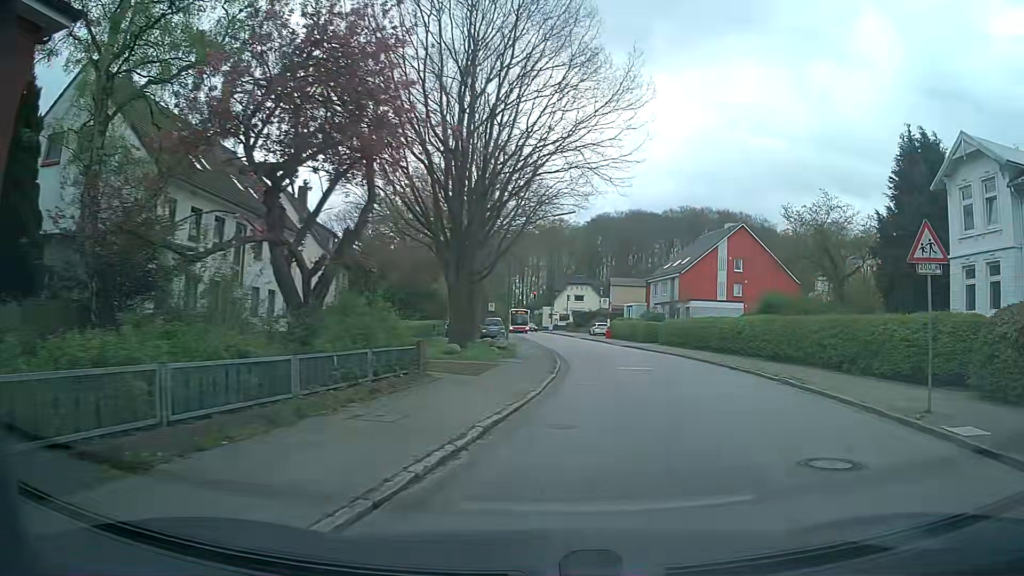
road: tertiary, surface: asphalt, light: Day
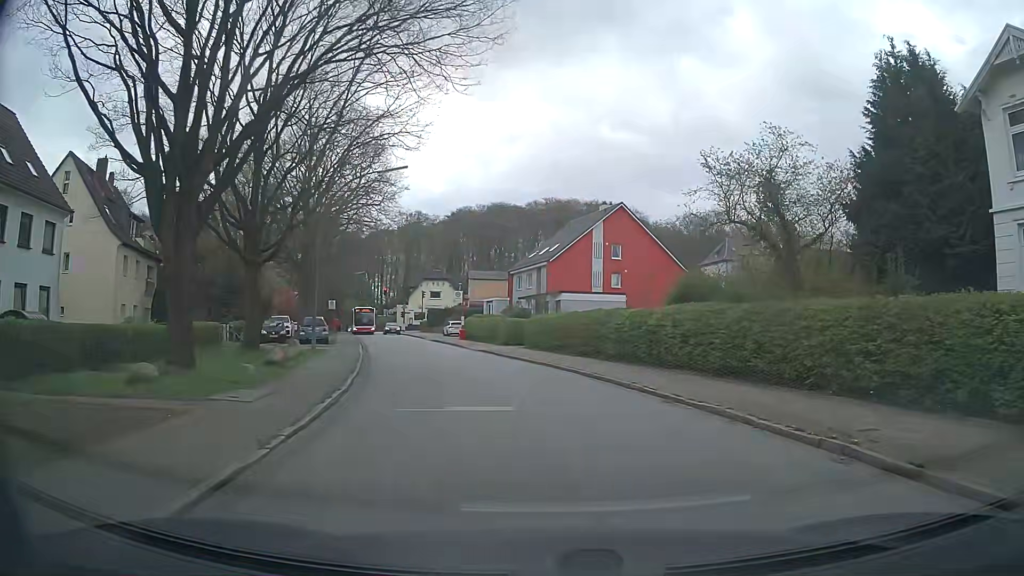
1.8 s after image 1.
(+1.9, +11.2) m; +15°
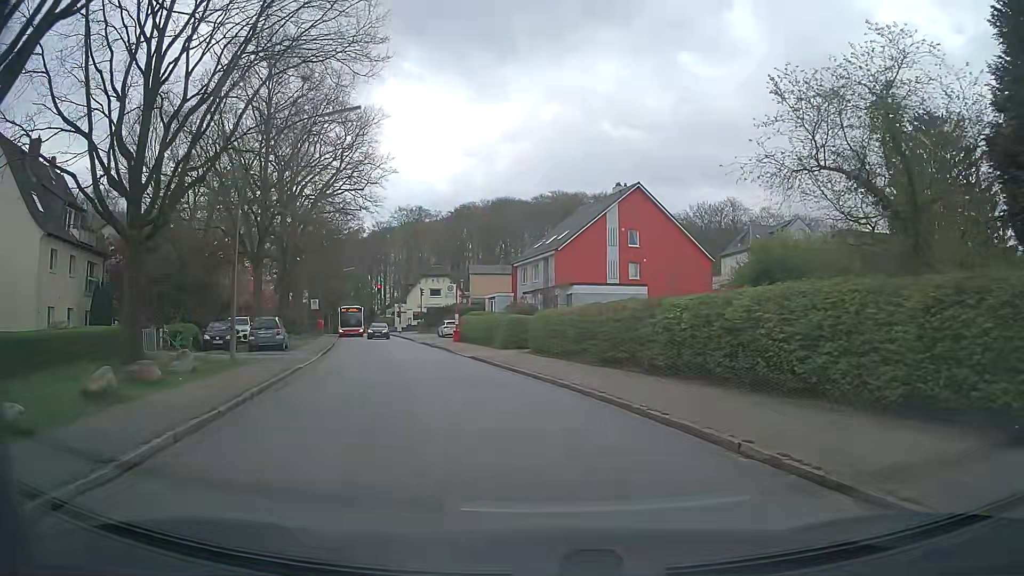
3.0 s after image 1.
(-0.2, +8.3) m; -2°
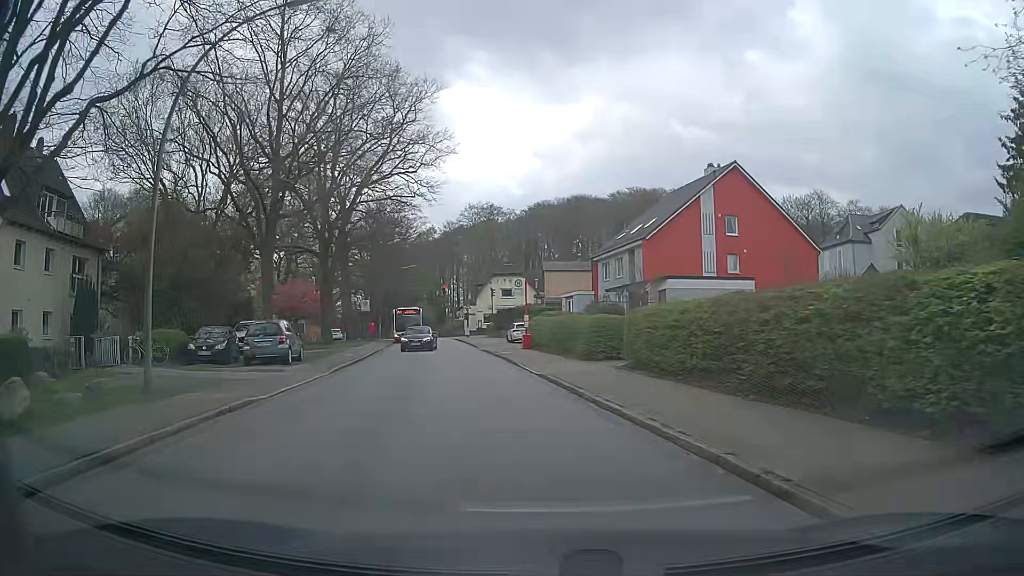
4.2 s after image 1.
(-0.4, +8.4) m; -5°
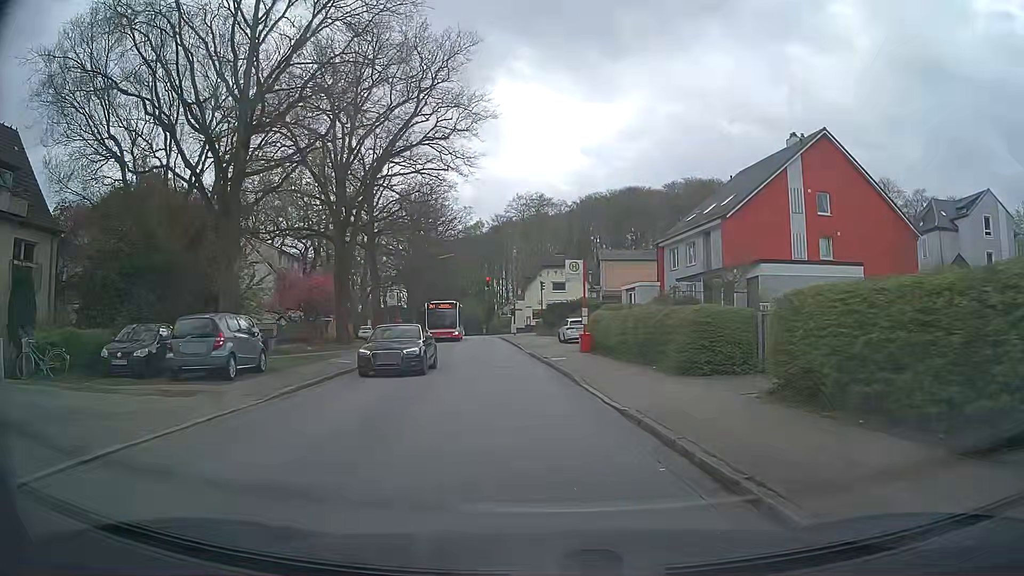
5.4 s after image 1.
(-0.4, +8.5) m; -5°
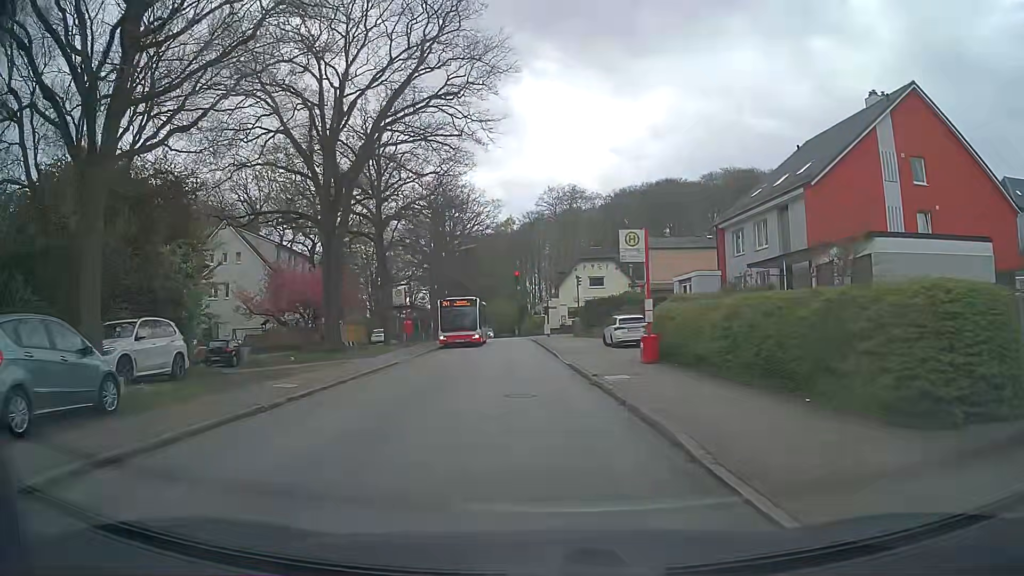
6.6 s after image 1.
(-0.2, +8.7) m; -3°
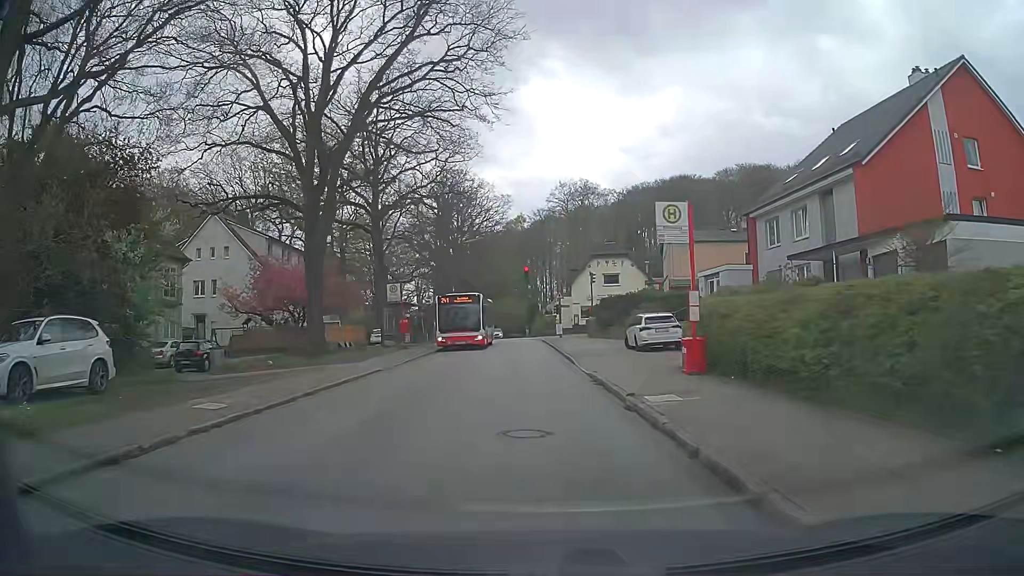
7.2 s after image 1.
(0.0, +4.4) m; -1°
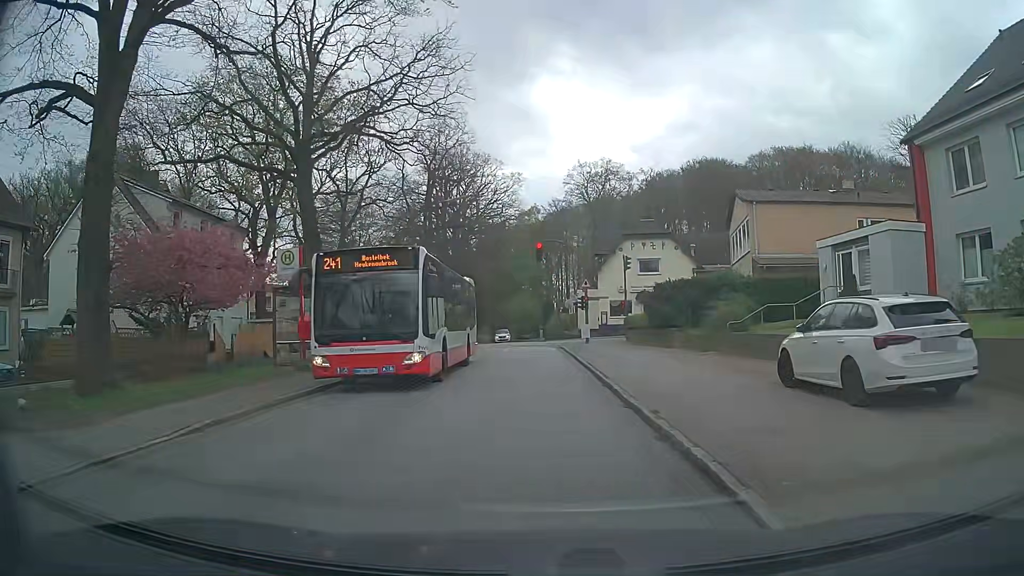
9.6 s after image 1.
(-0.2, +17.4) m; -2°
